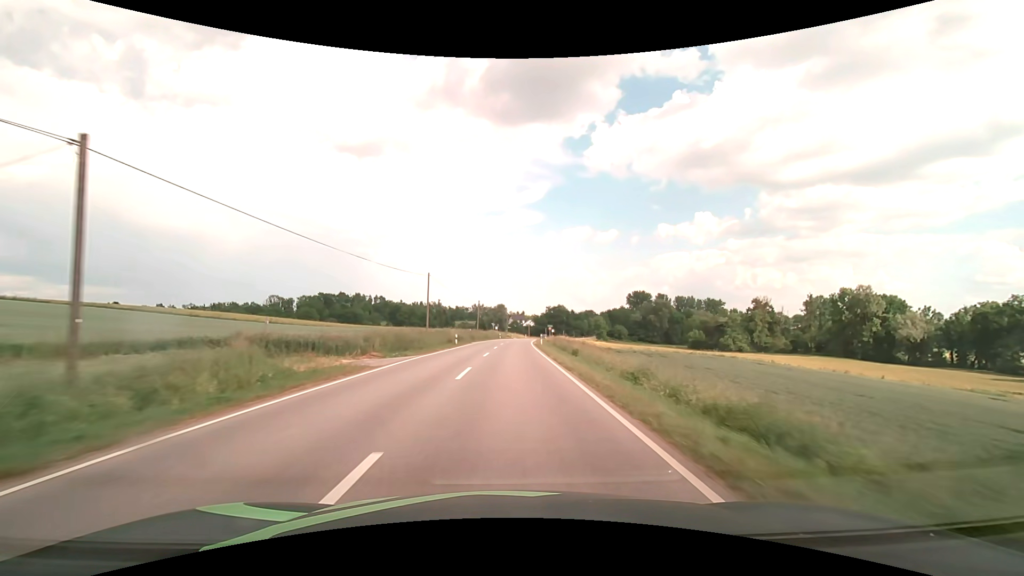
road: secondary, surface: asphalt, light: Day
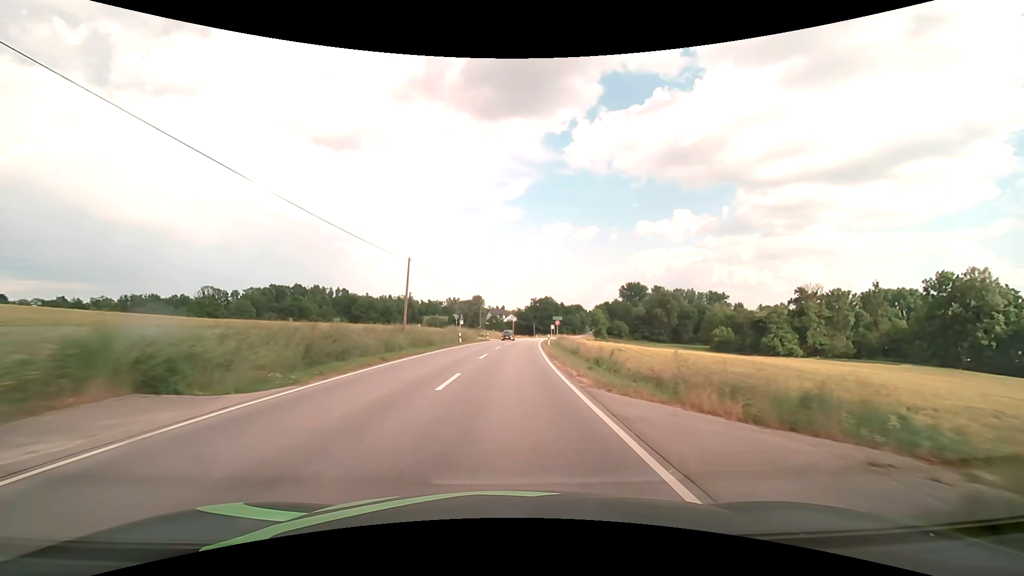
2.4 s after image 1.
(+0.9, +49.9) m; +2°
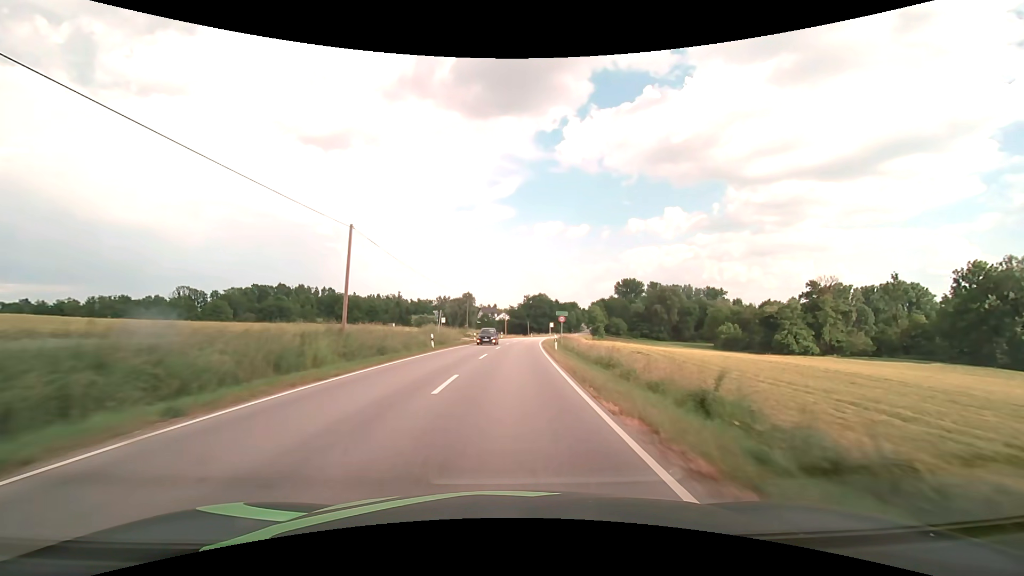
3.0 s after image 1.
(+0.1, +12.5) m; +1°
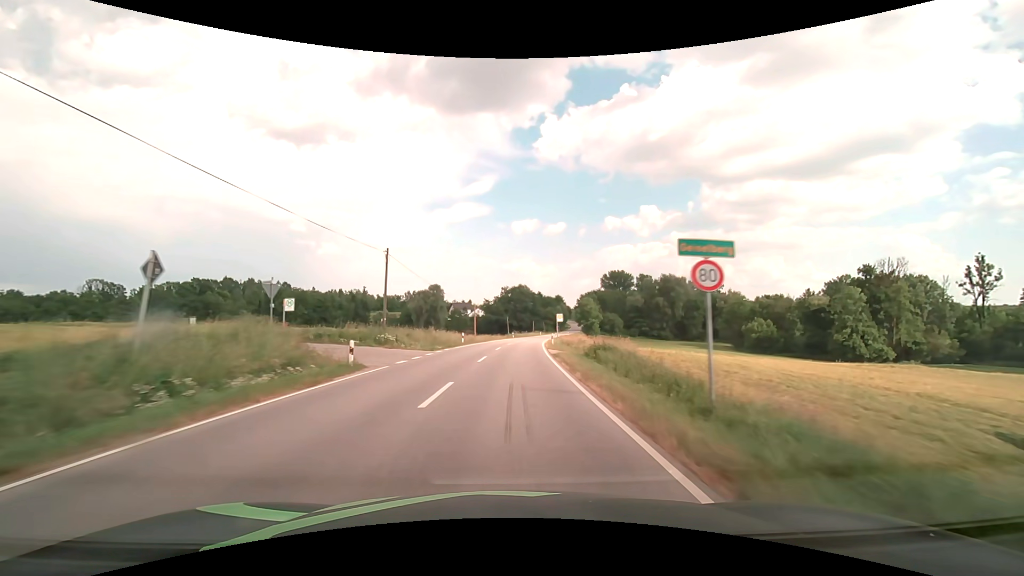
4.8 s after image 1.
(+0.9, +37.5) m; +2°
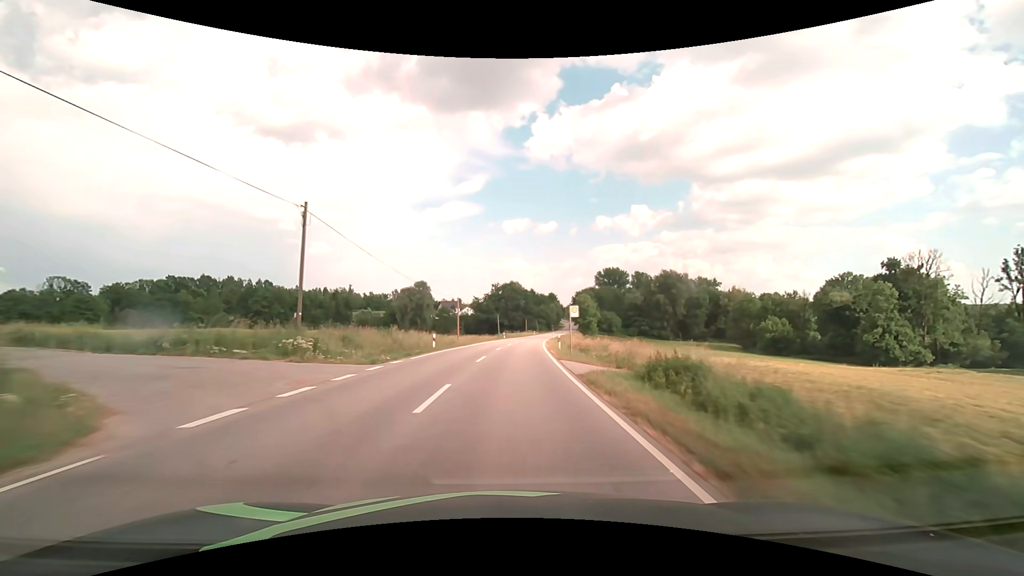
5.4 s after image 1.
(+0.1, +12.5) m; +1°
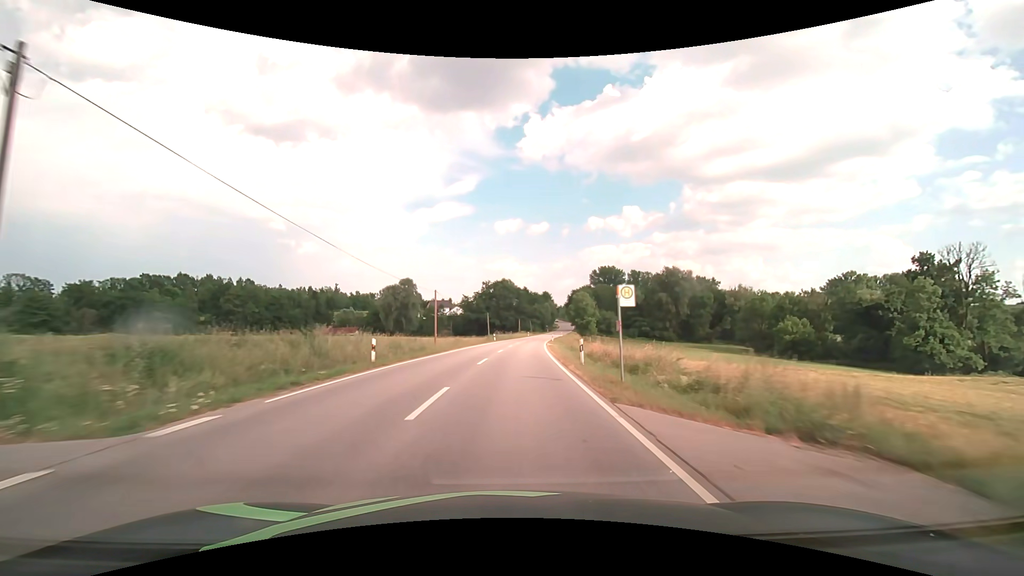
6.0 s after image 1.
(+0.1, +12.5) m; +1°
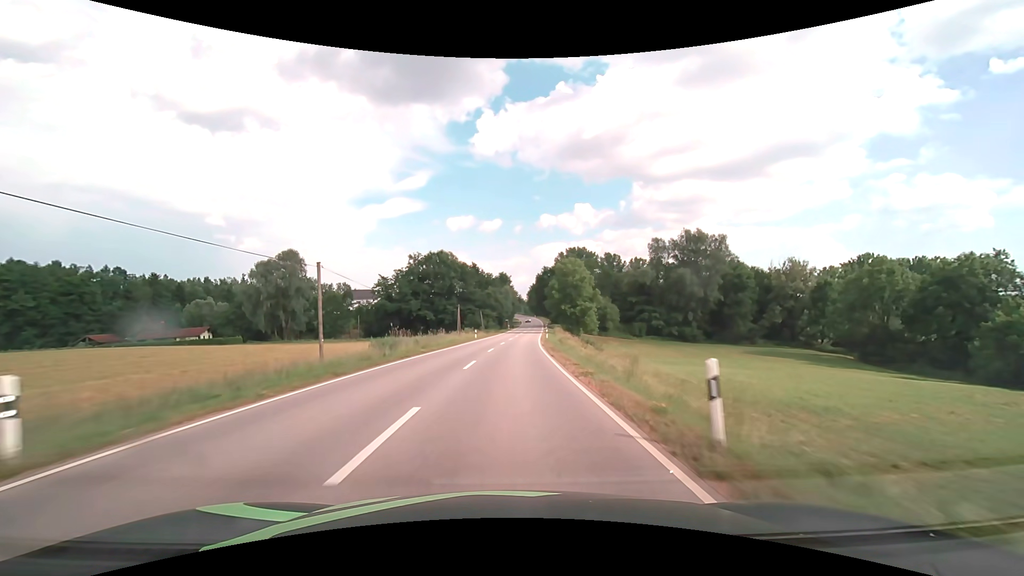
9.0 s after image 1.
(+3.1, +62.5) m; +5°
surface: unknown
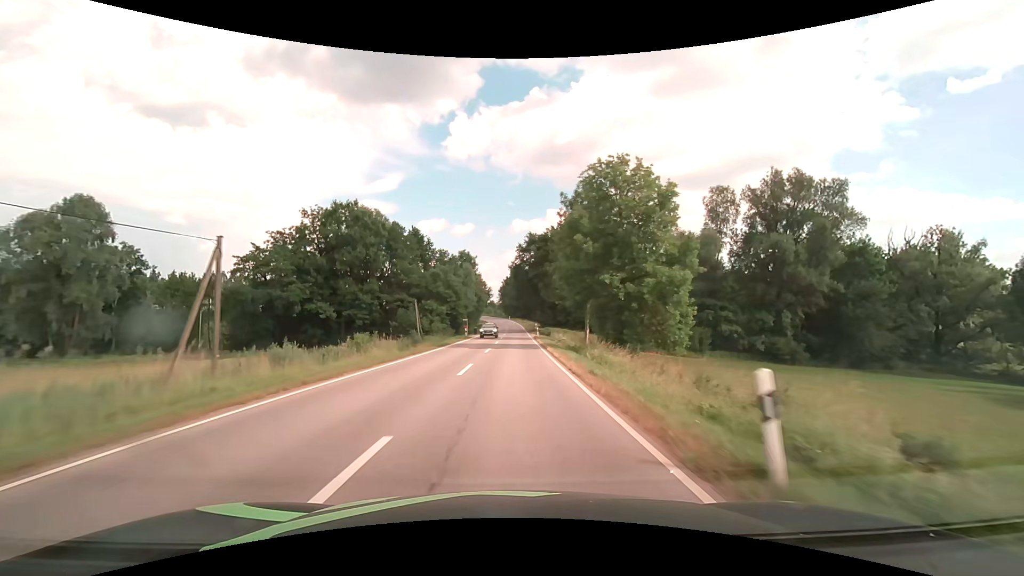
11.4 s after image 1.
(+1.5, +50.0) m; +3°
(0, +10) (0, +20) (0, +30) (+1, +40) (+1, +50) (+1, +60) (+1, +70) (+1, +80) (+1, +90) (+1, +100) m
